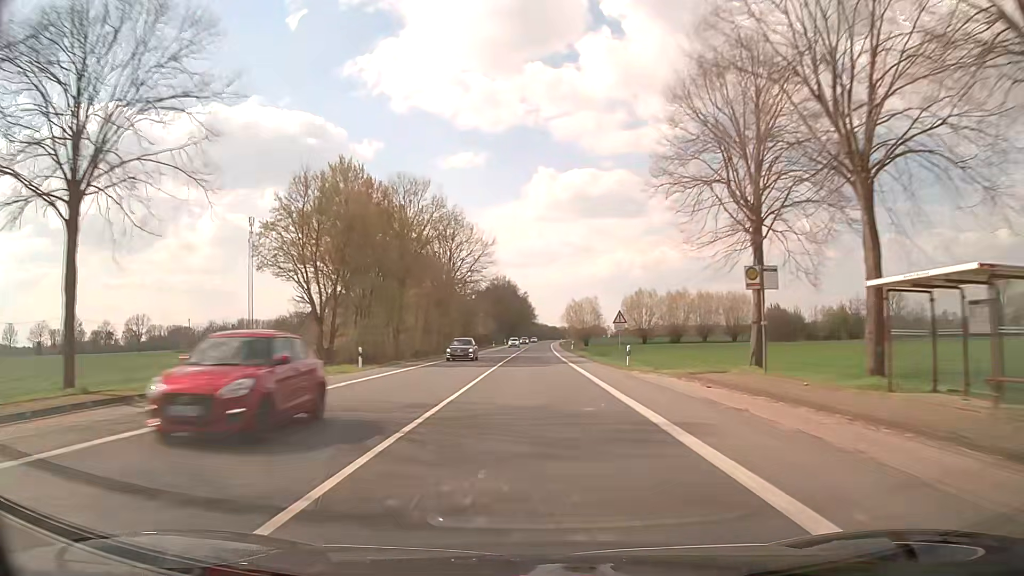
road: secondary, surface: asphalt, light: Day
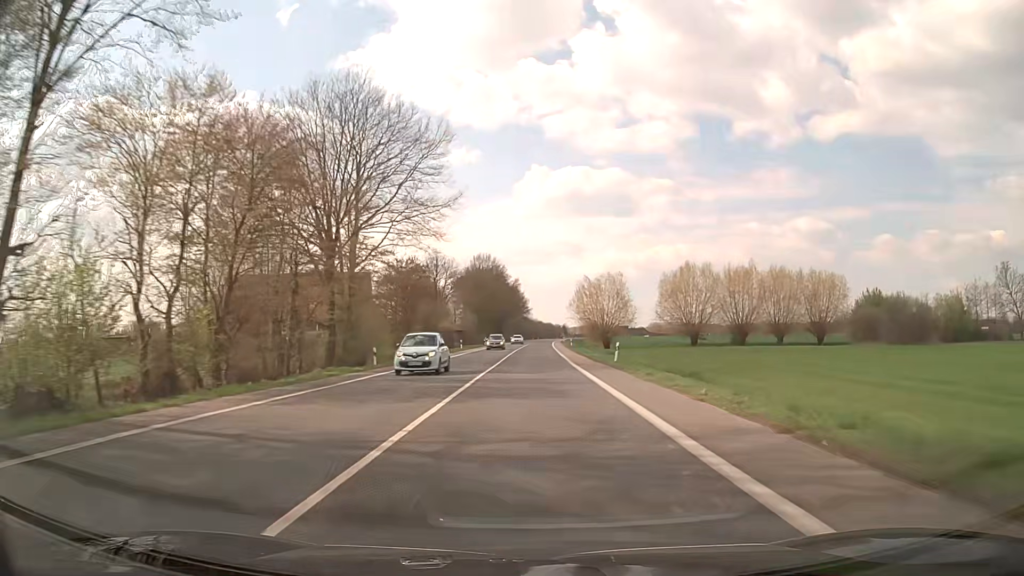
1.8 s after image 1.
(+0.3, +46.9) m; +1°
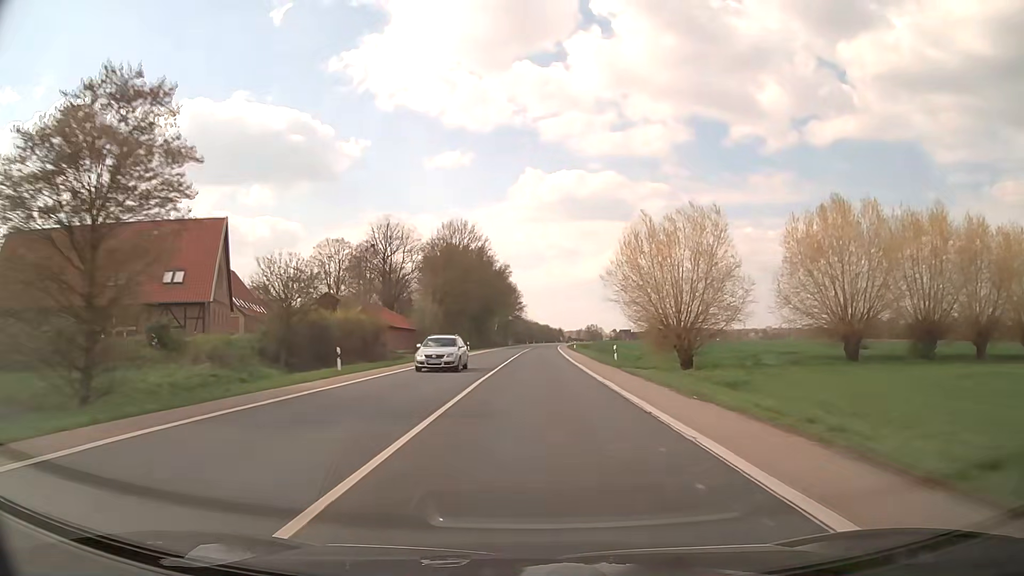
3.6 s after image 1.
(+0.1, +47.4) m; 0°
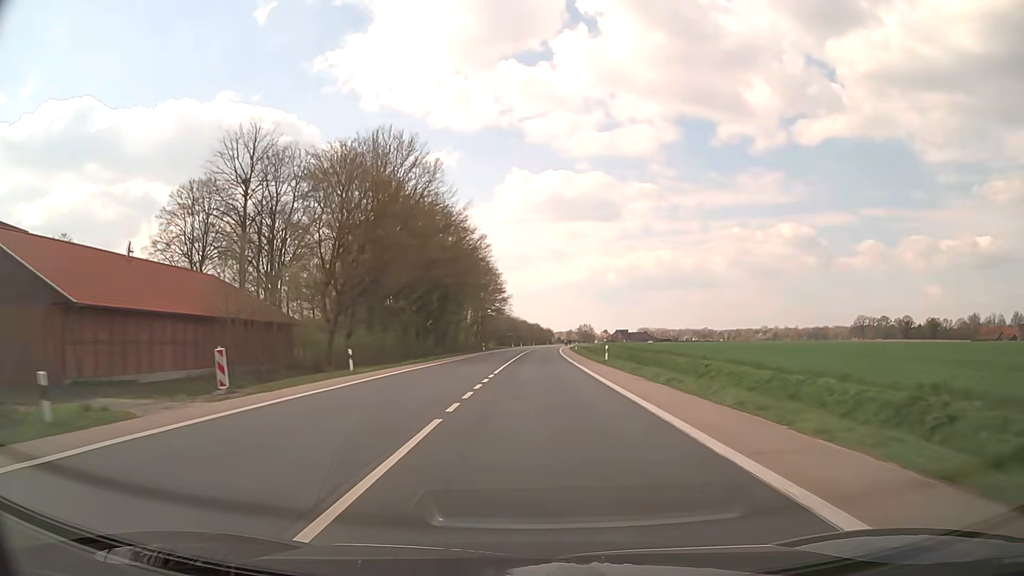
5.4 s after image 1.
(+0.5, +46.9) m; +1°
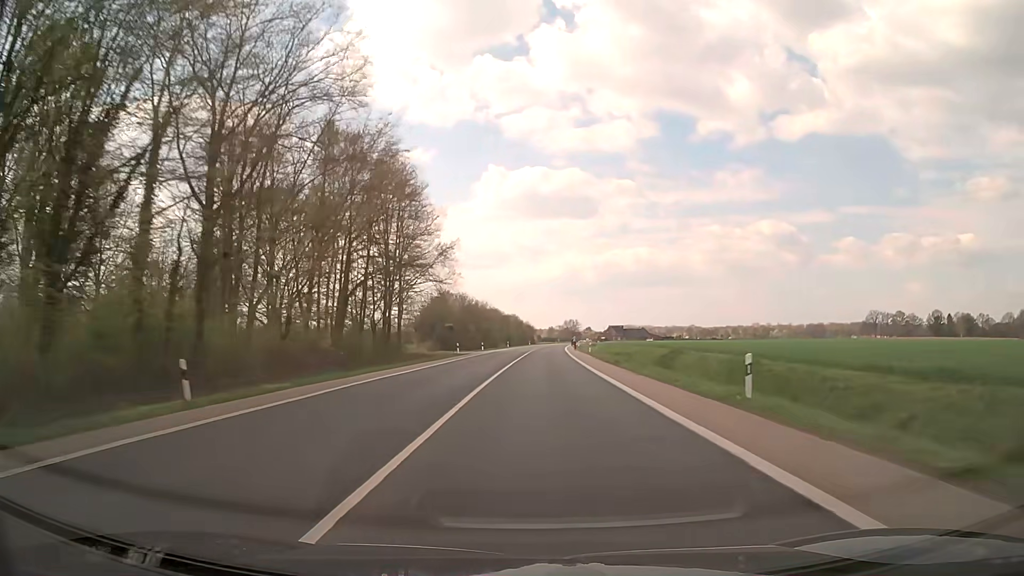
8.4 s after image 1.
(+1.3, +77.7) m; +2°
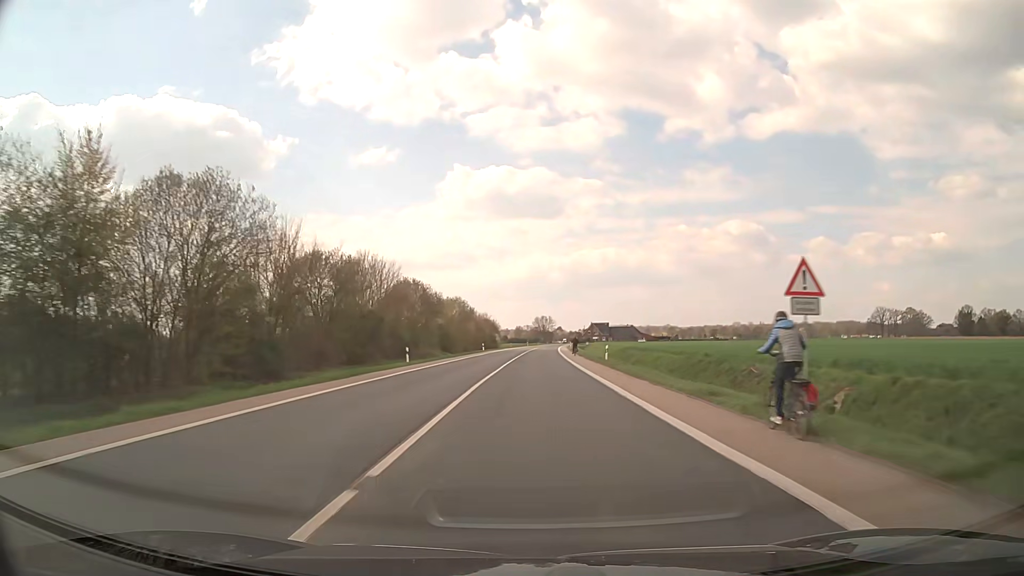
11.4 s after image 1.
(+1.8, +78.0) m; +3°
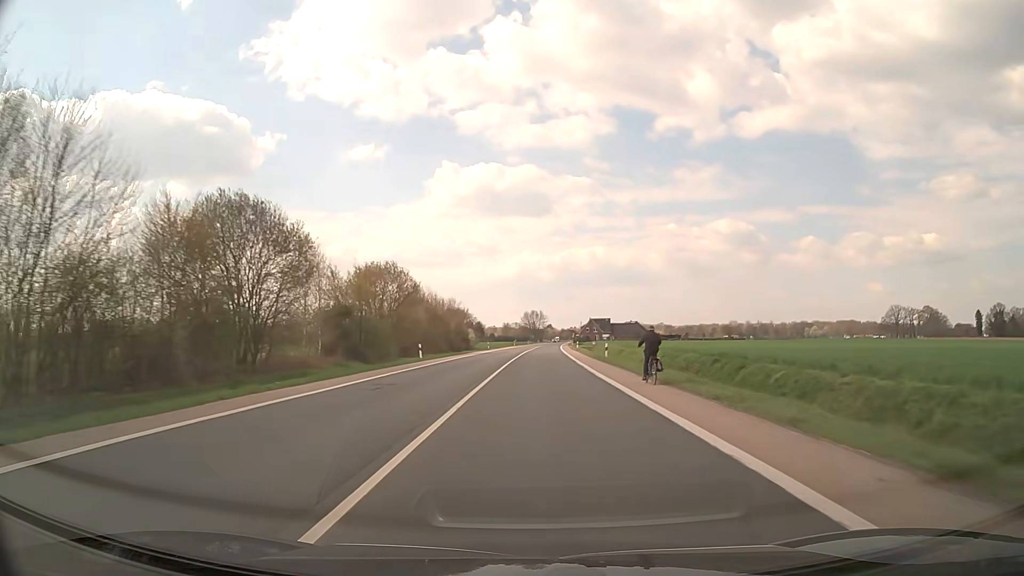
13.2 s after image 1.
(+0.4, +47.1) m; +1°
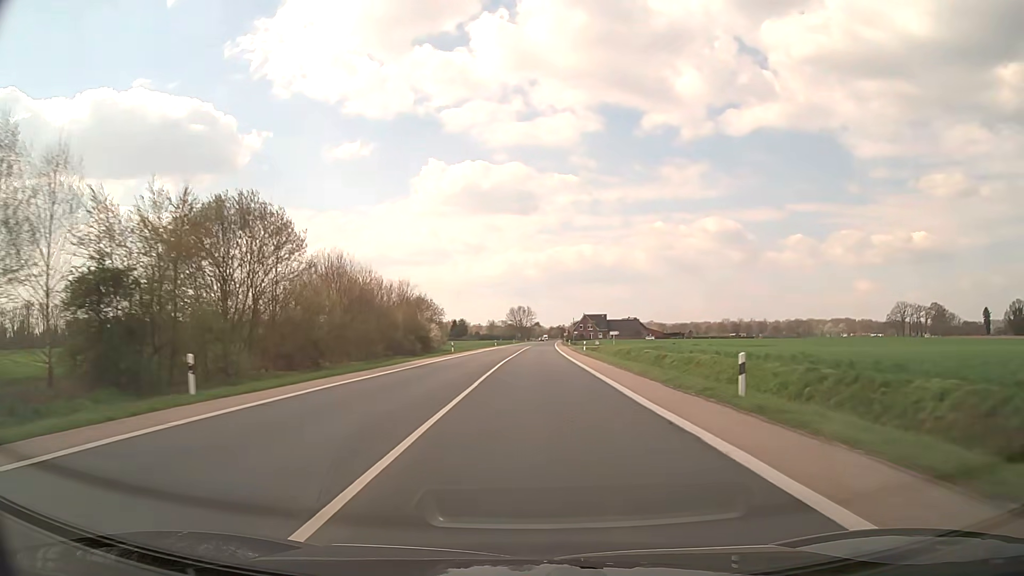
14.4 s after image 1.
(+0.4, +31.0) m; +1°
(0, +10) (0, +20) (0, +30) (0, +40) (+1, +50) (+1, +60) (+1, +70) (+1, +80) (+2, +90) (+2, +100) m
